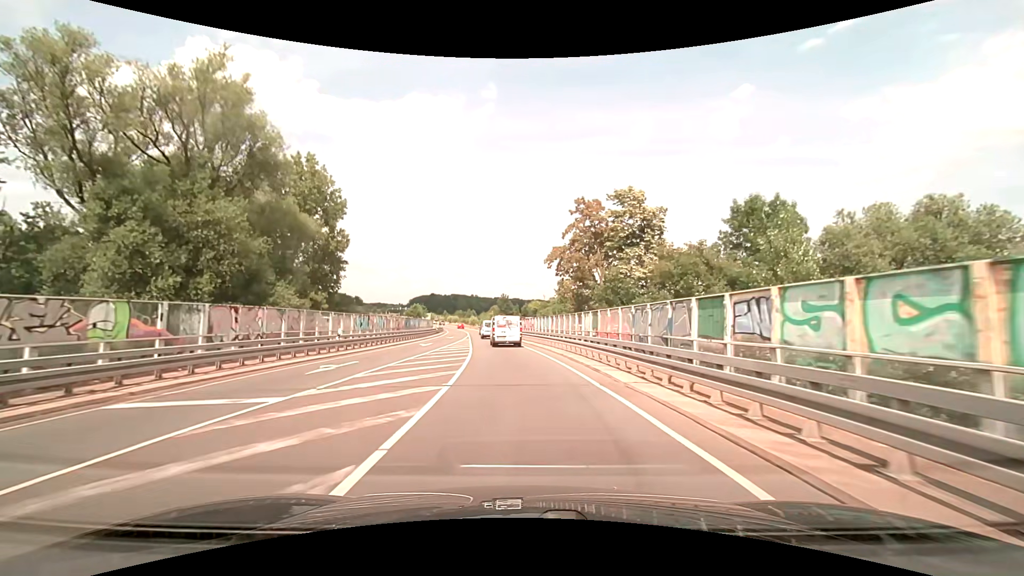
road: secondary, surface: asphalt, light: Day
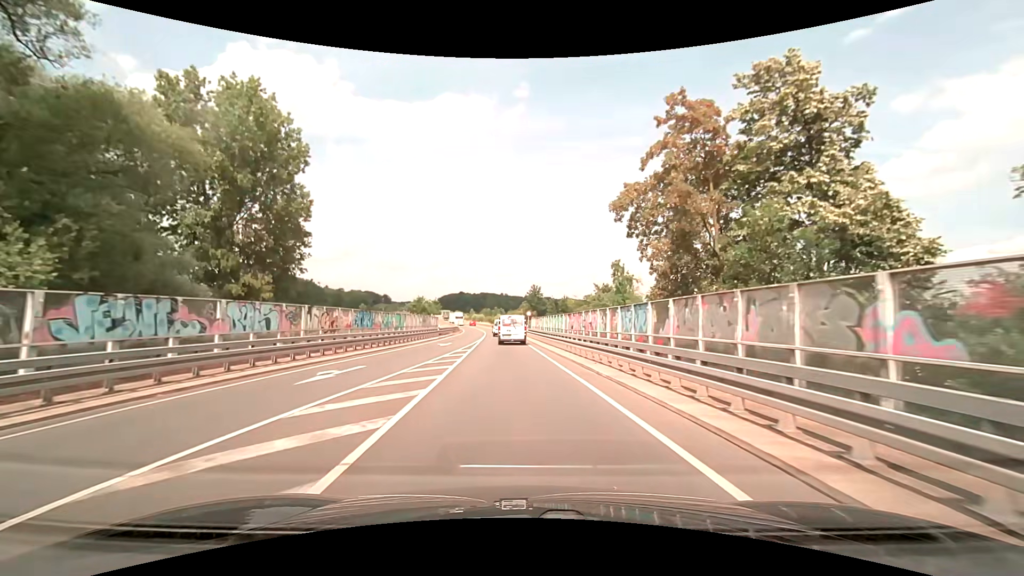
(-0.8, +23.4) m; -4°
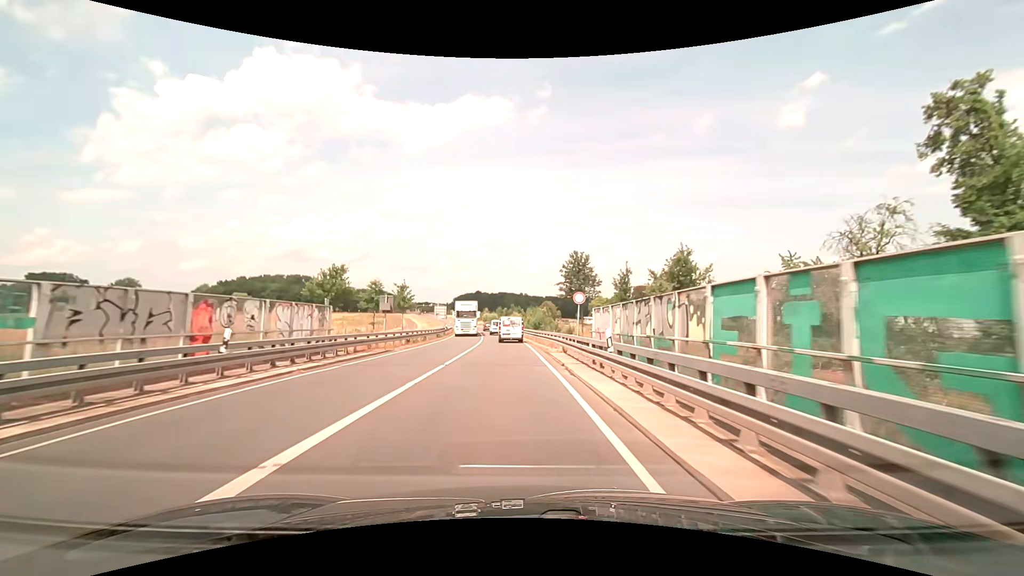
(-1.1, +40.9) m; -2°
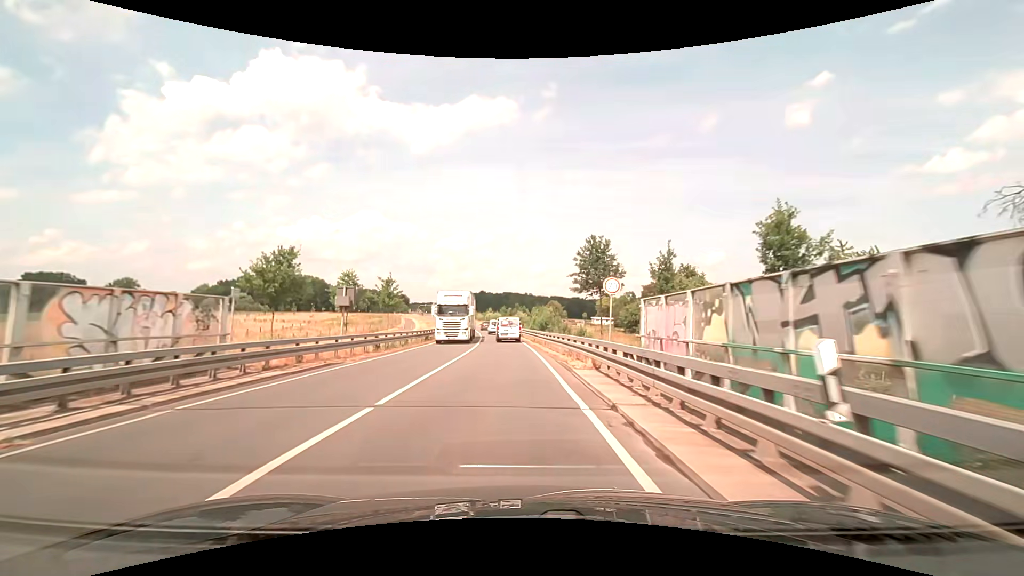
(0.0, +8.5) m; -1°
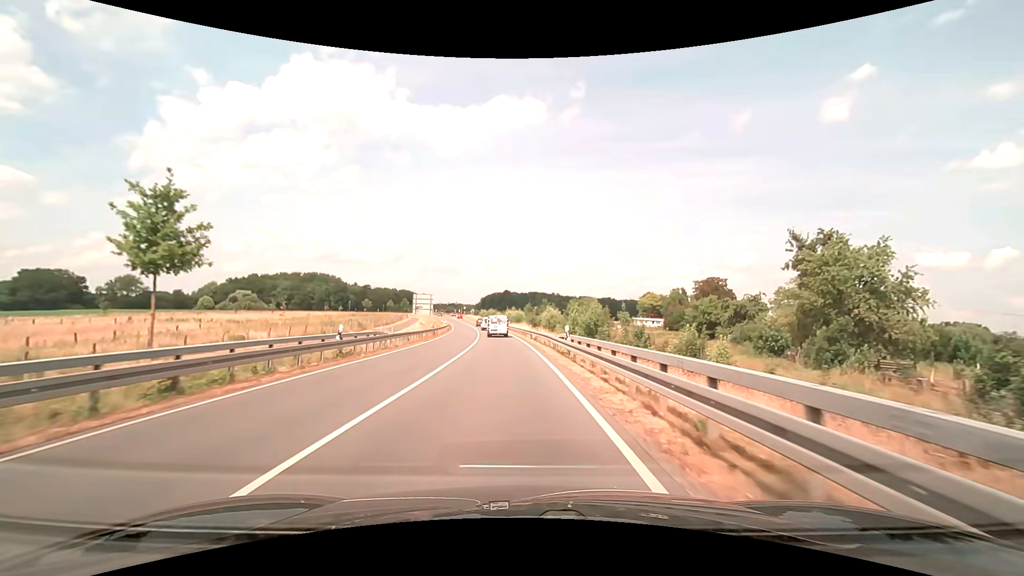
(-0.7, +34.6) m; -3°
(0, +10) (0, +20) (-1, +30) (-2, +40) (-2, +50) (-3, +60) (-4, +70) (-5, +80) (-7, +90) (-8, +100) m
